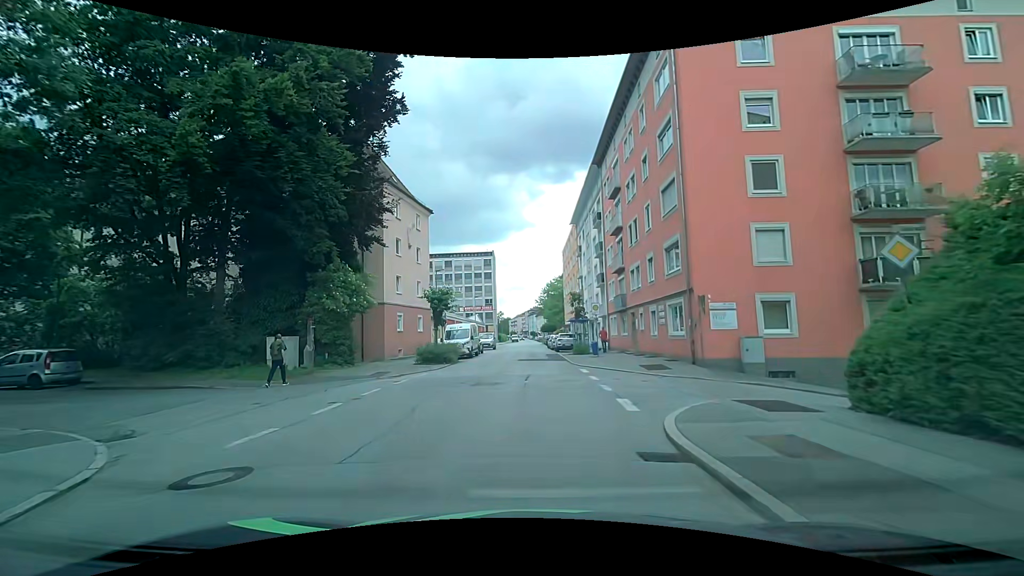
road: tertiary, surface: asphalt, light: Day
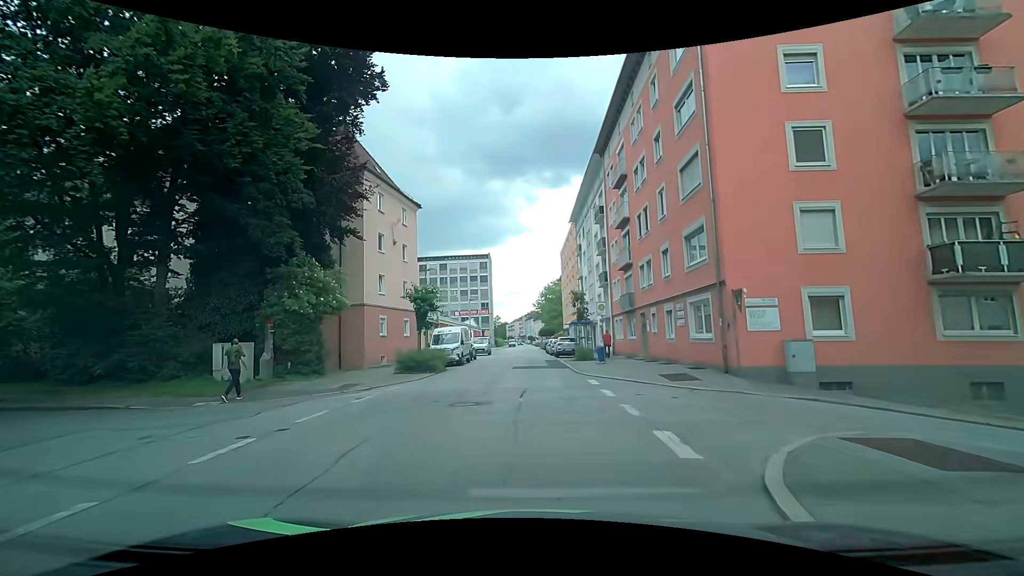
(0.0, +3.5) m; +2°
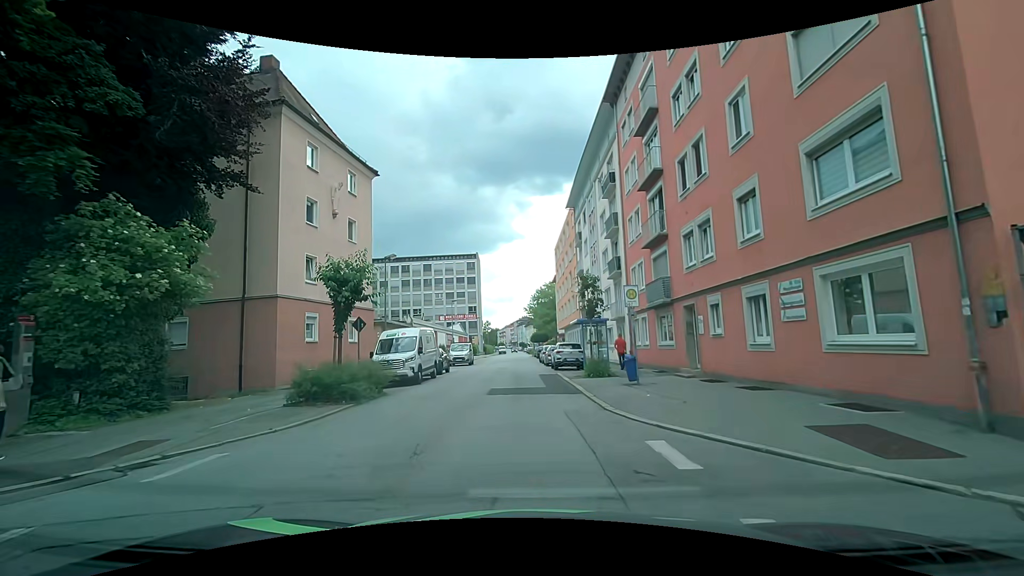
(-0.1, +9.5) m; +1°
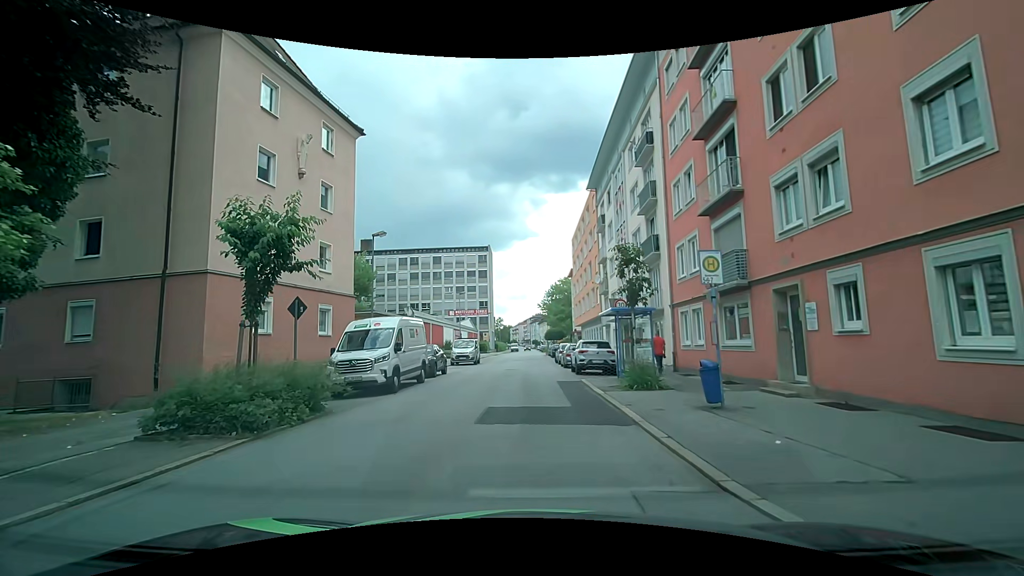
(-0.2, +5.7) m; -2°
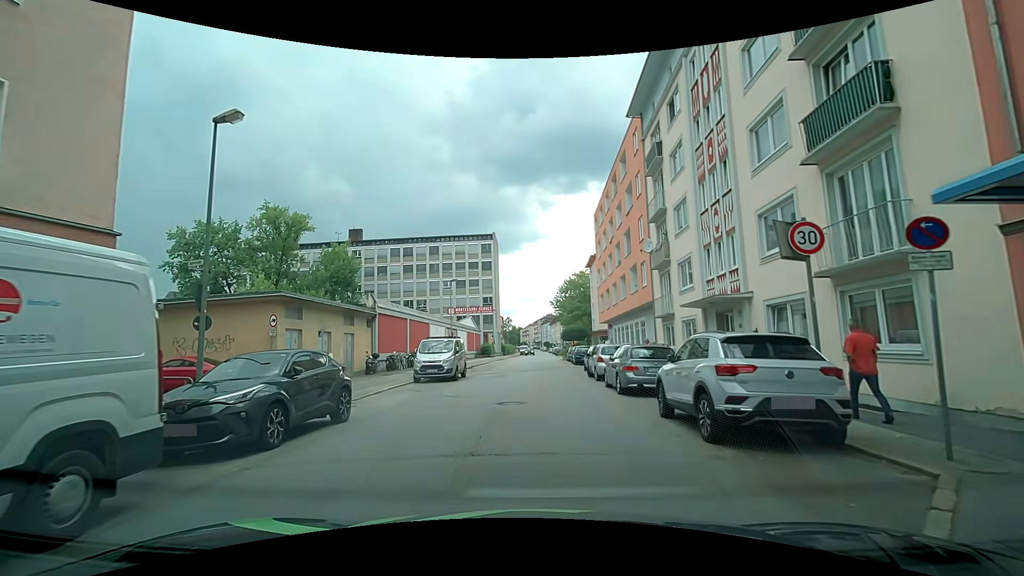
(-0.1, +15.3) m; 0°
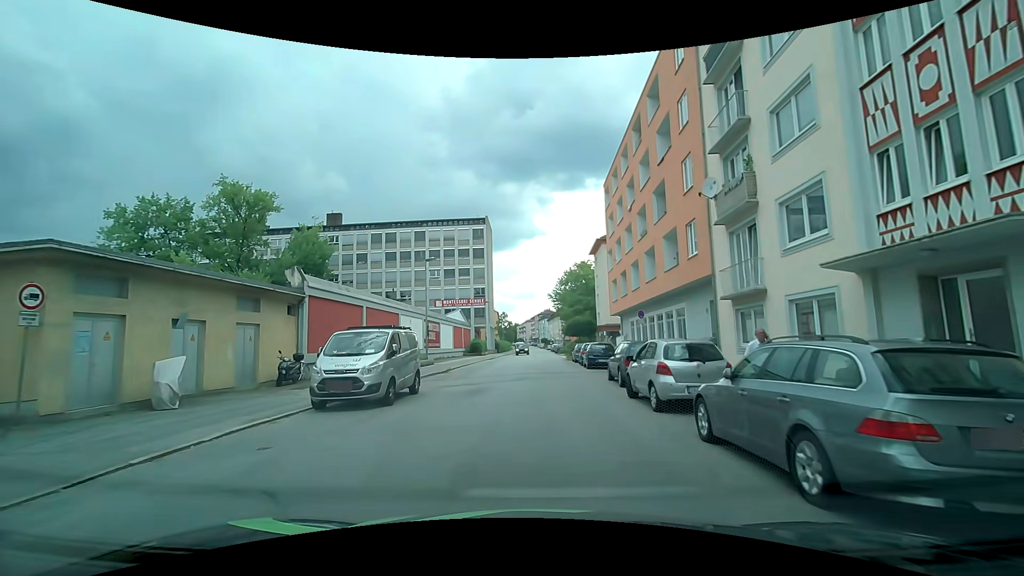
(-0.1, +10.3) m; -1°
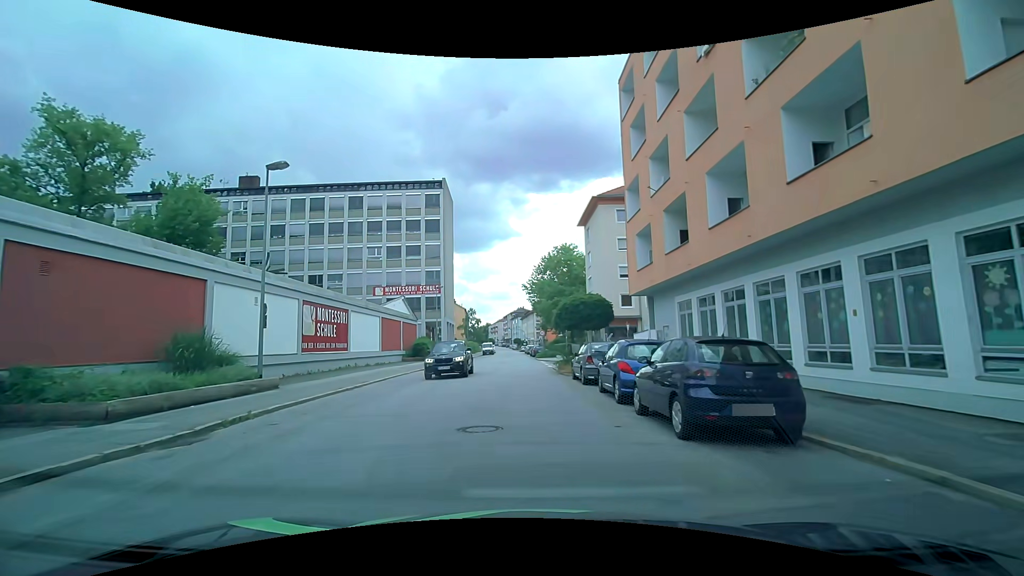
(+0.9, +20.5) m; +4°
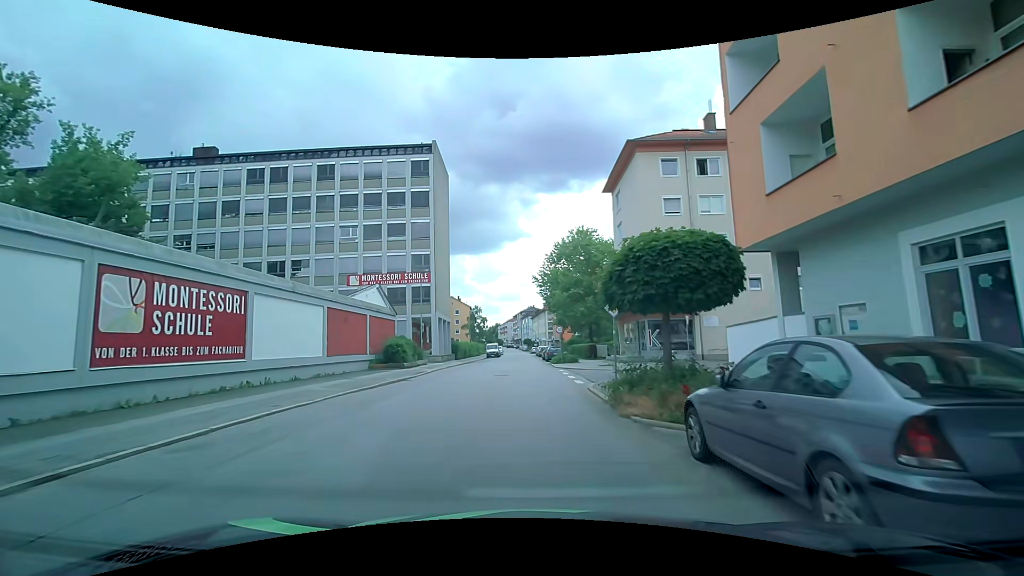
(-0.4, +13.4) m; -2°
(0, +10) (0, +20) (0, +30) (-1, +40) (-1, +50) (-1, +60) (-1, +70) (-2, +80) (-2, +90) (-2, +100) m
